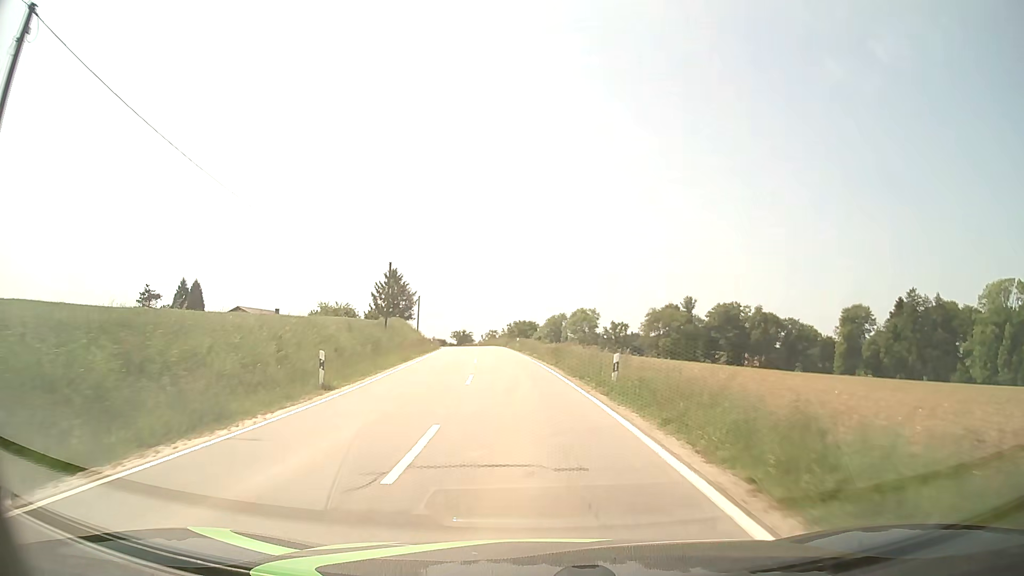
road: tertiary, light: Day
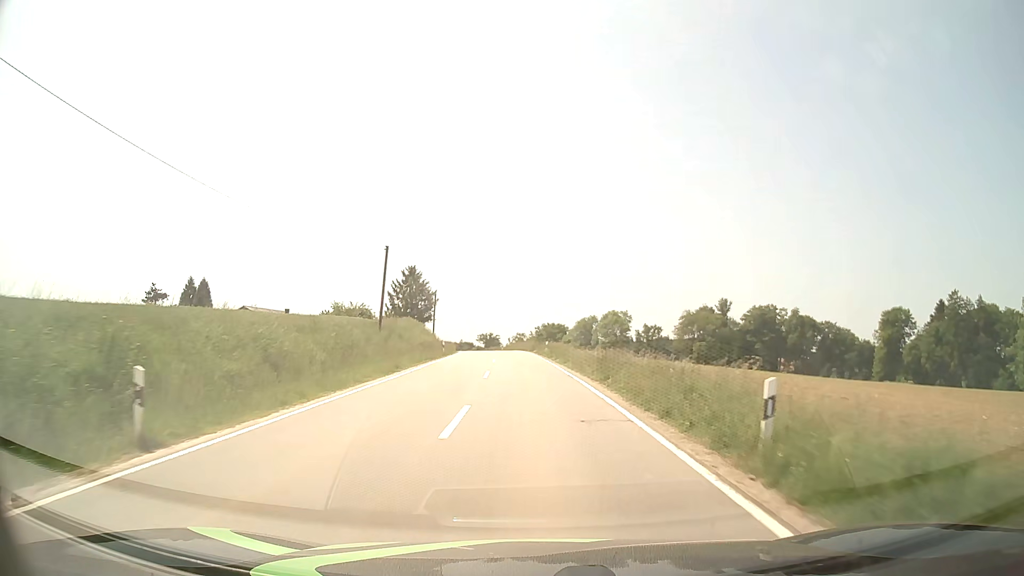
(-0.2, +9.6) m; -3°
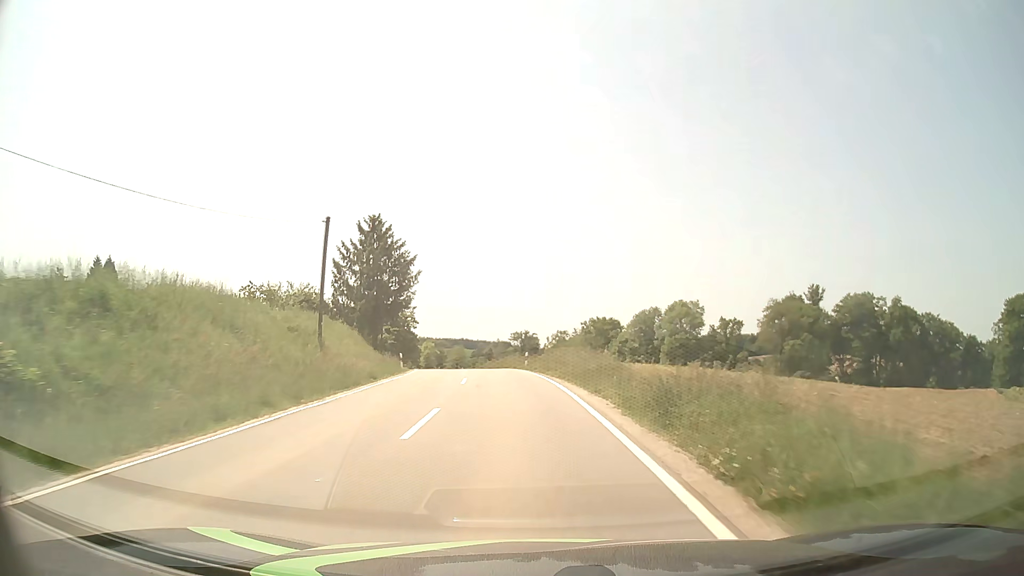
(-1.5, +48.8) m; -4°
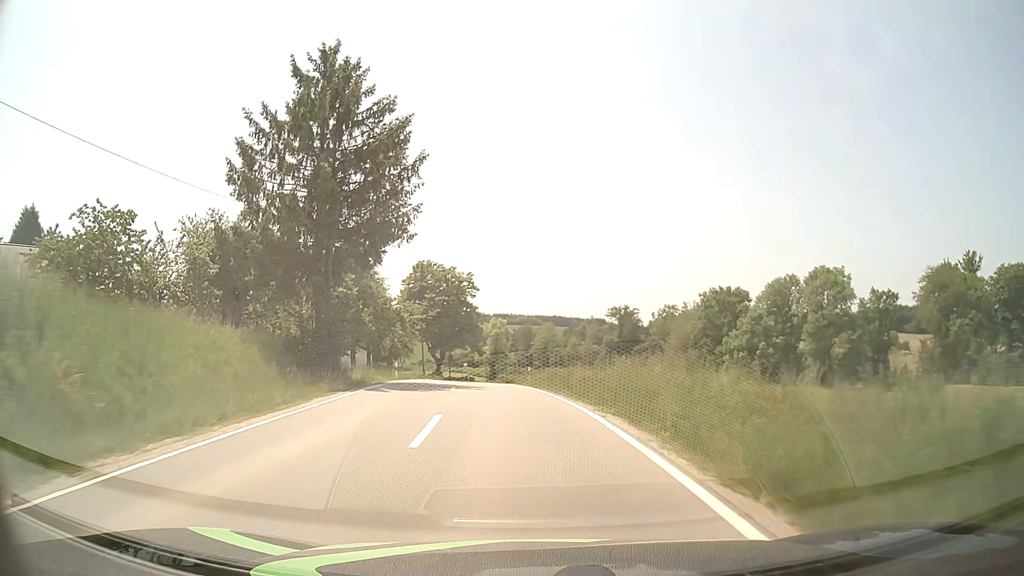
(-2.3, +37.2) m; -8°
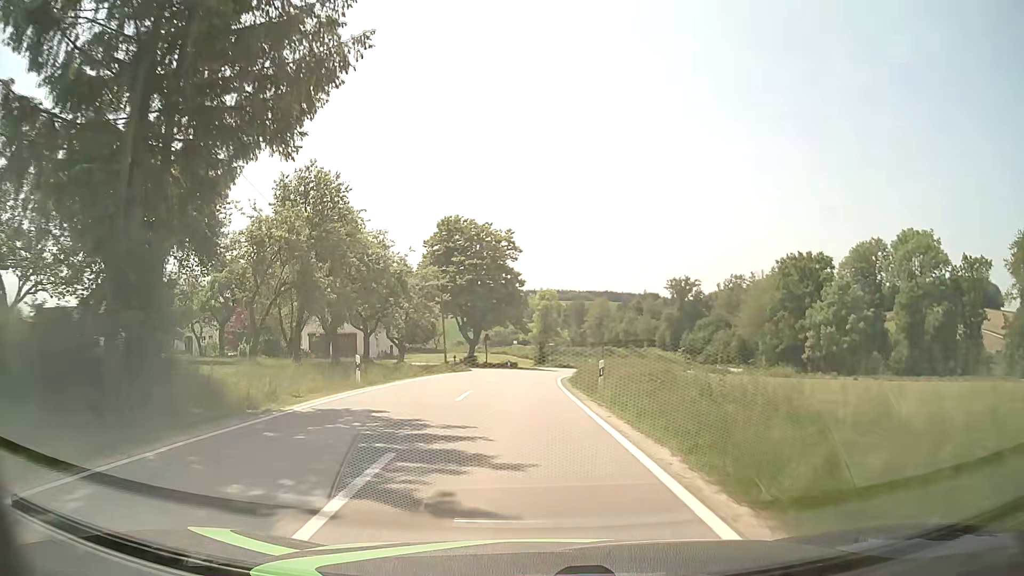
(-0.5, +17.1) m; -4°
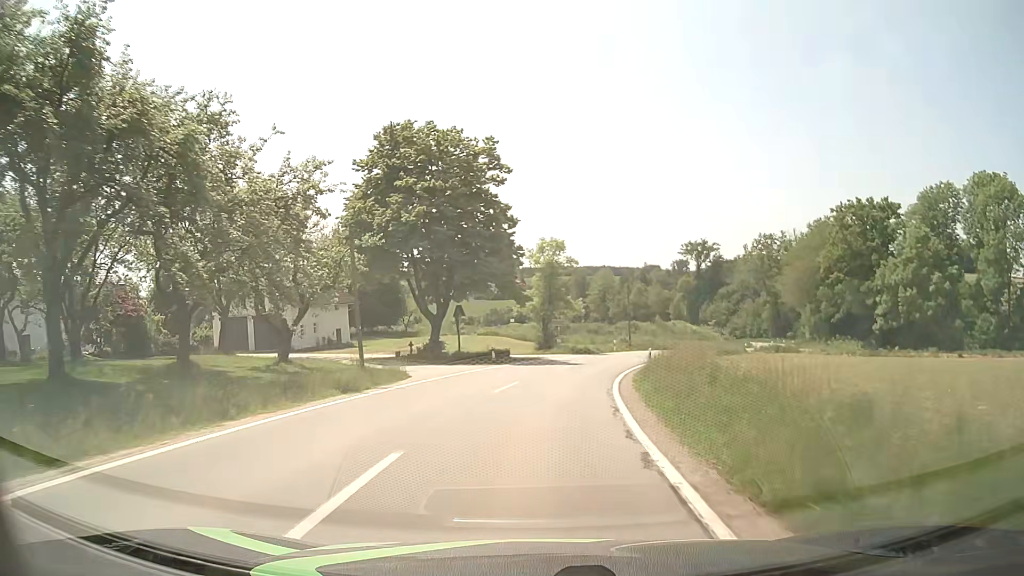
(-0.4, +24.1) m; 0°
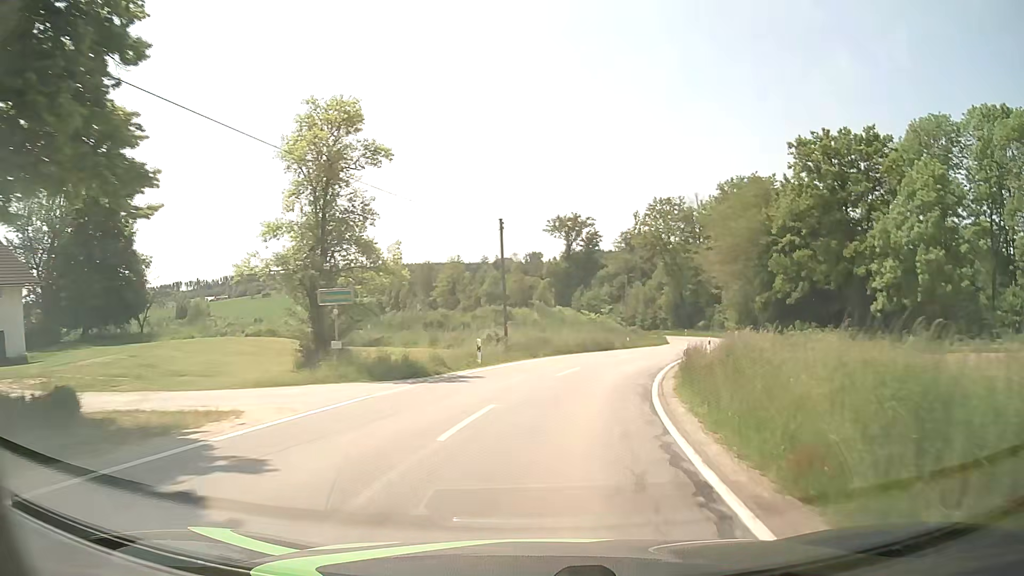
(+2.5, +31.3) m; +12°
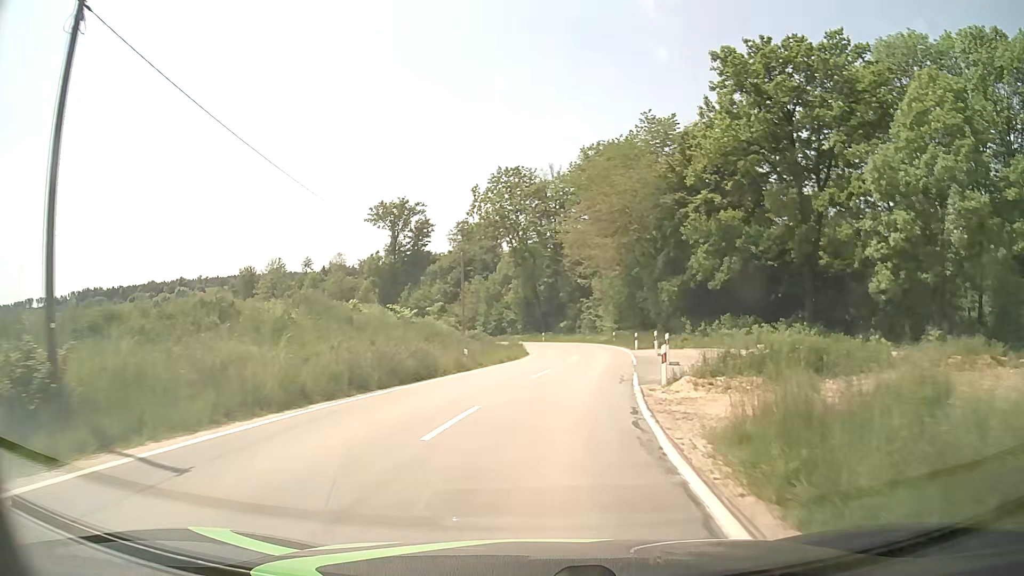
(+3.0, +23.7) m; +14°
(0, +10) (+1, +20) (+3, +30) (+4, +40) (+5, +50) (+4, +60) (+2, +69) (-2, +79) (-6, +88) (-12, +96) m
